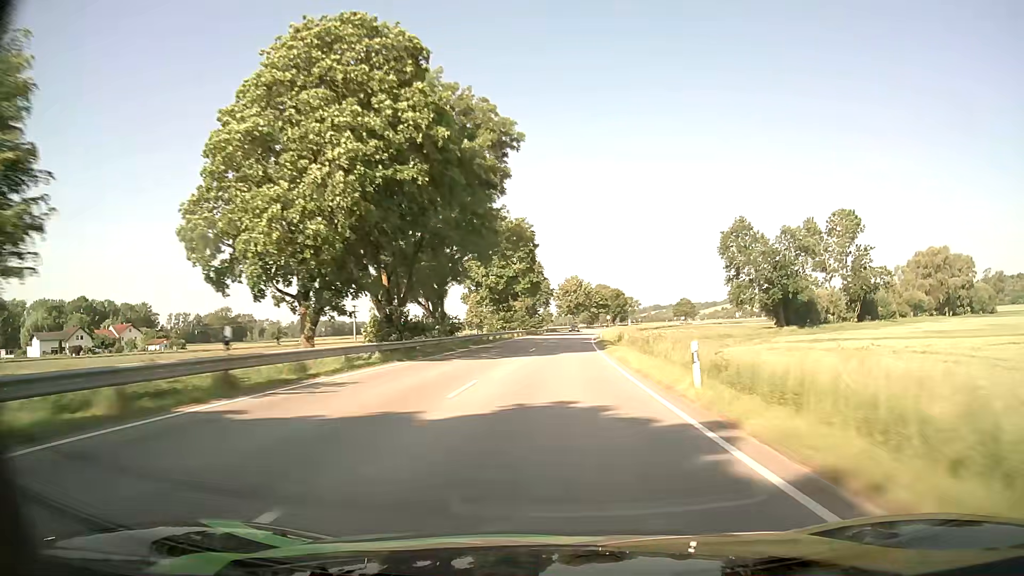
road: primary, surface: asphalt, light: Day
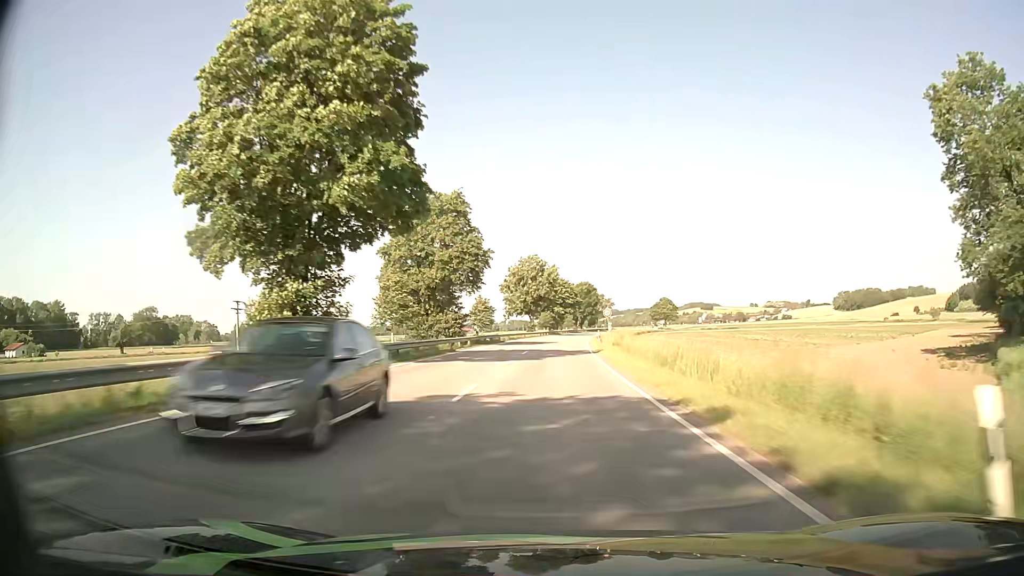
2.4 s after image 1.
(+2.1, +59.7) m; +4°
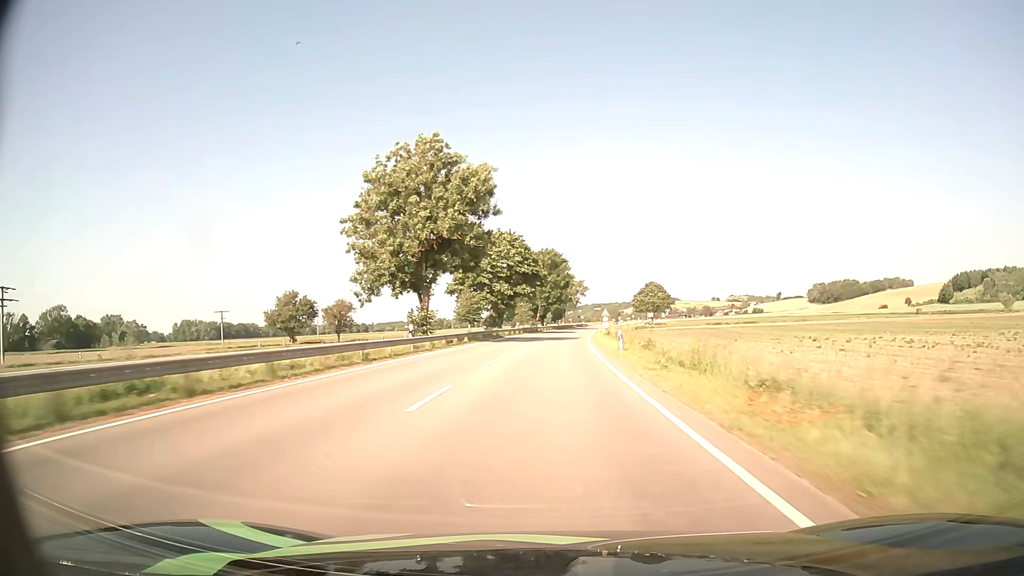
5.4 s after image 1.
(+2.6, +72.9) m; +4°
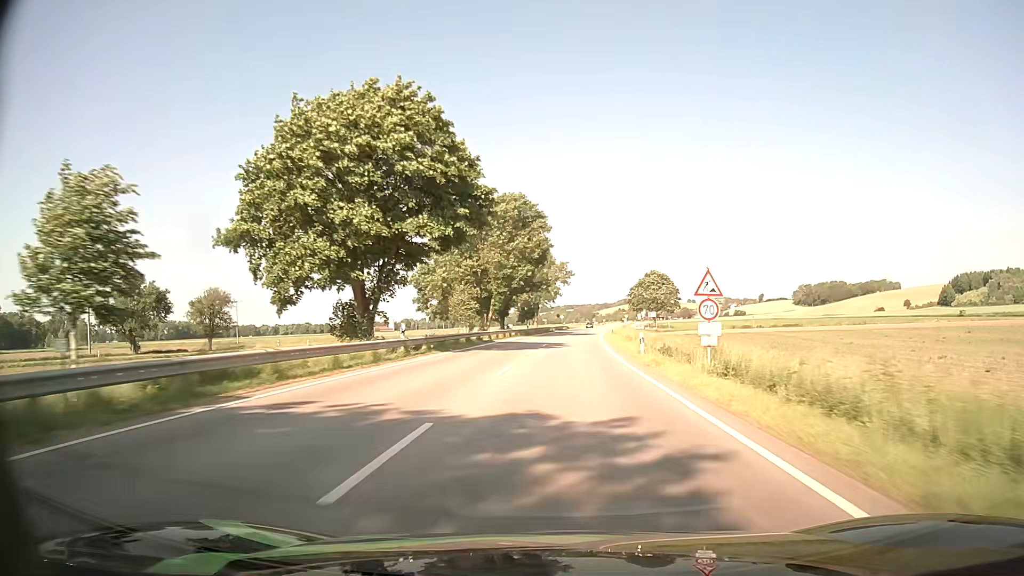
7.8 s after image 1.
(+0.9, +52.3) m; +2°
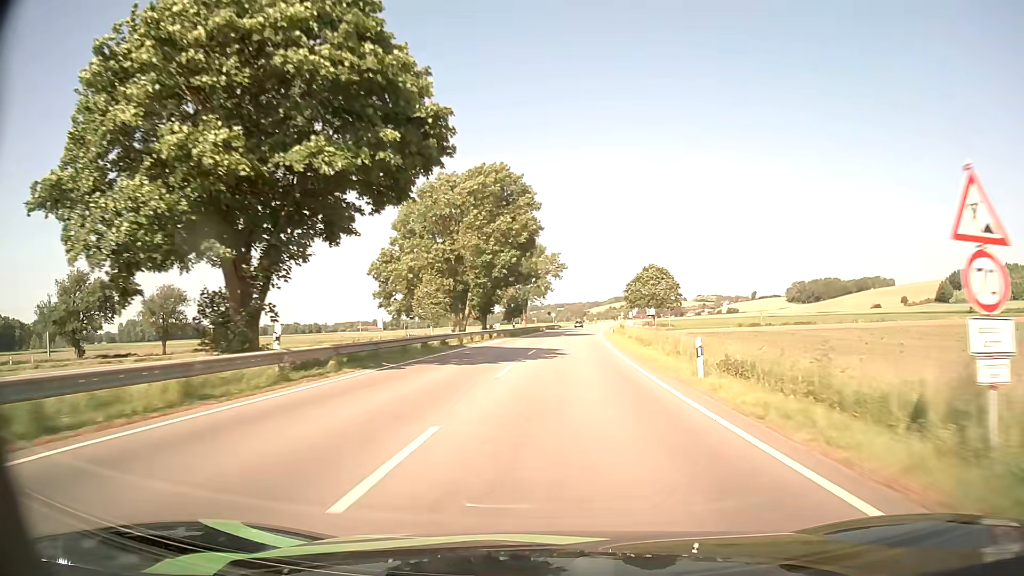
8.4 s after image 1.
(+0.1, +12.0) m; +1°
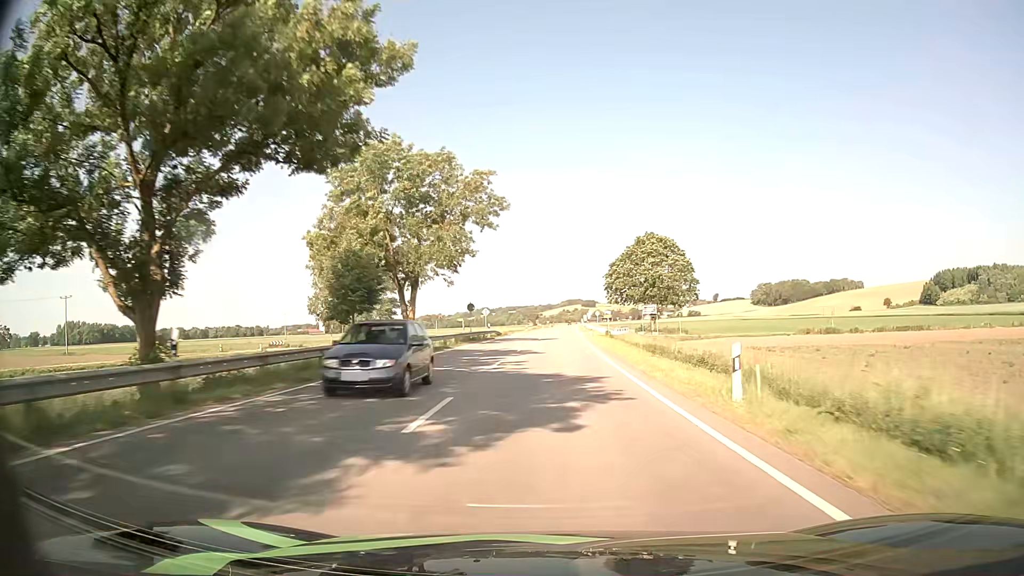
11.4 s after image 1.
(+2.2, +55.4) m; +4°
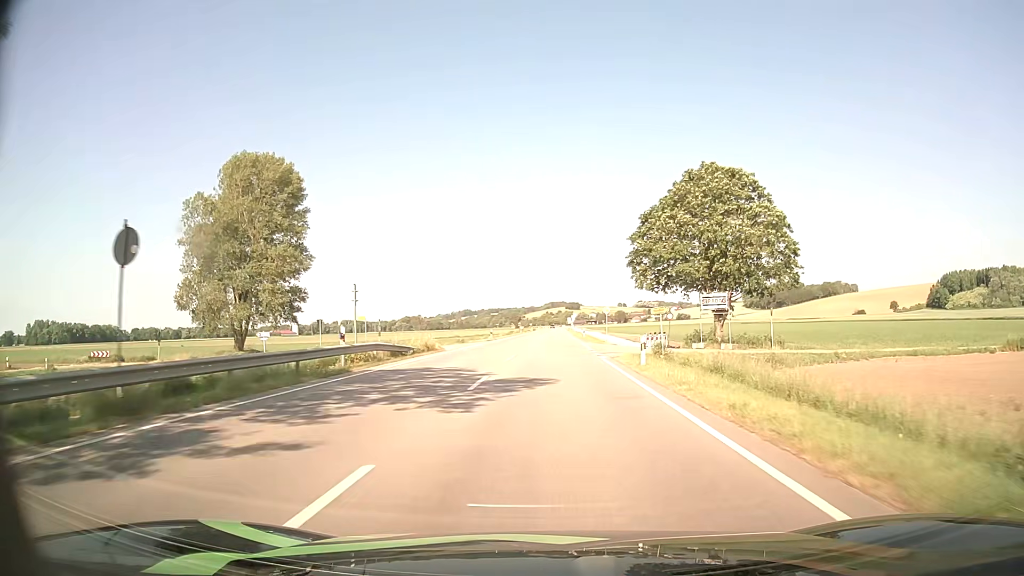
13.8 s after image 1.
(+0.6, +41.6) m; +2°
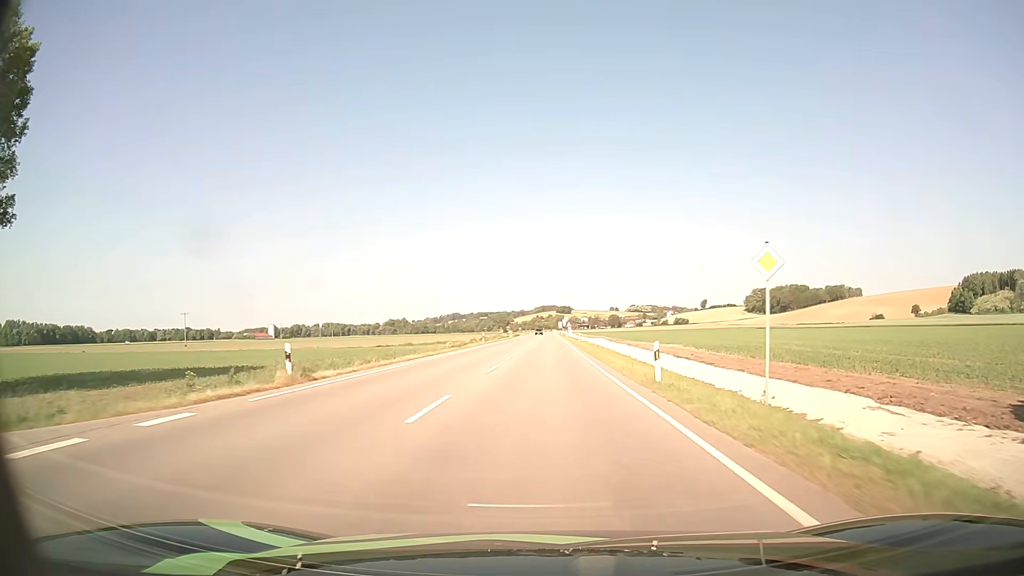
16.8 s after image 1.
(+0.7, +52.3) m; +1°
(0, +10) (0, +20) (0, +30) (0, +40) (0, +50) (0, +60) (0, +70) (0, +80) (0, +90) (0, +100) m
